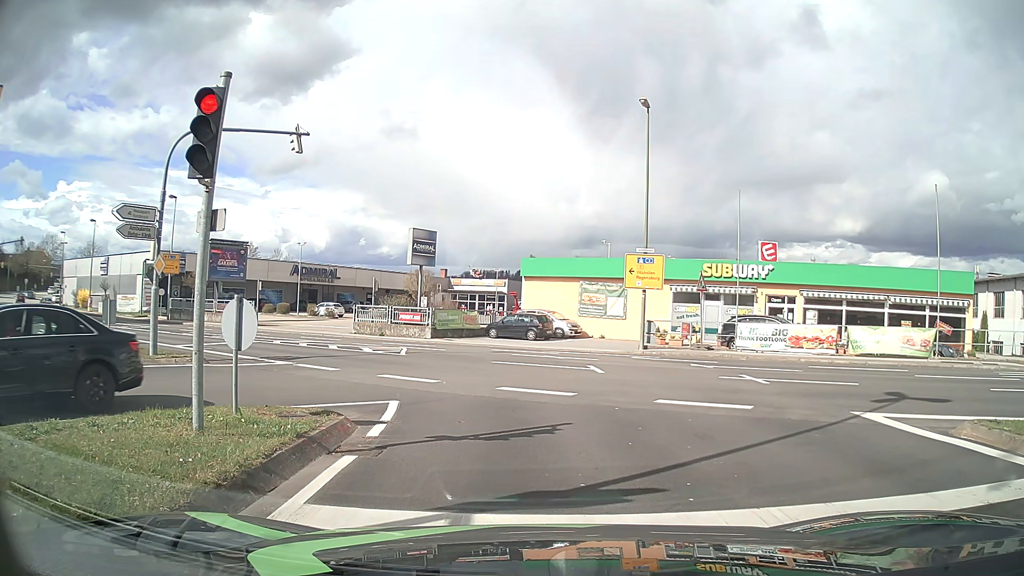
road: tertiary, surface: asphalt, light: Day
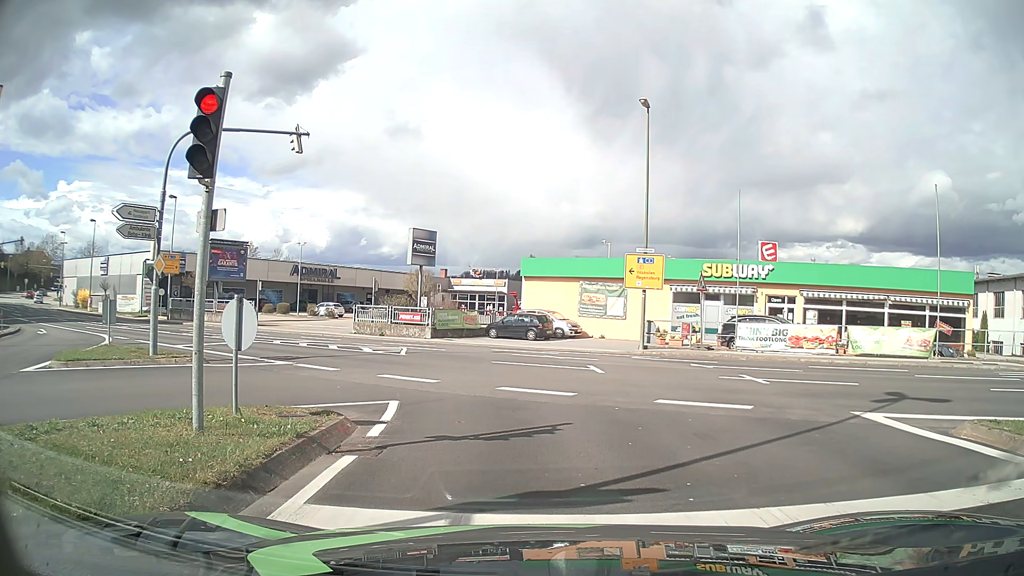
(0.0, 0.0) m; 0°
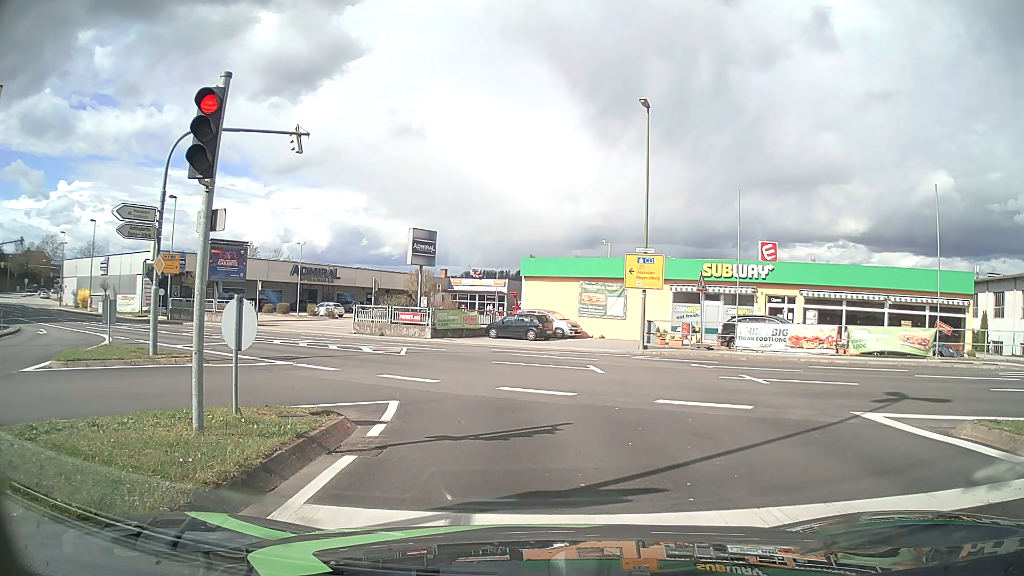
(0.0, 0.0) m; 0°
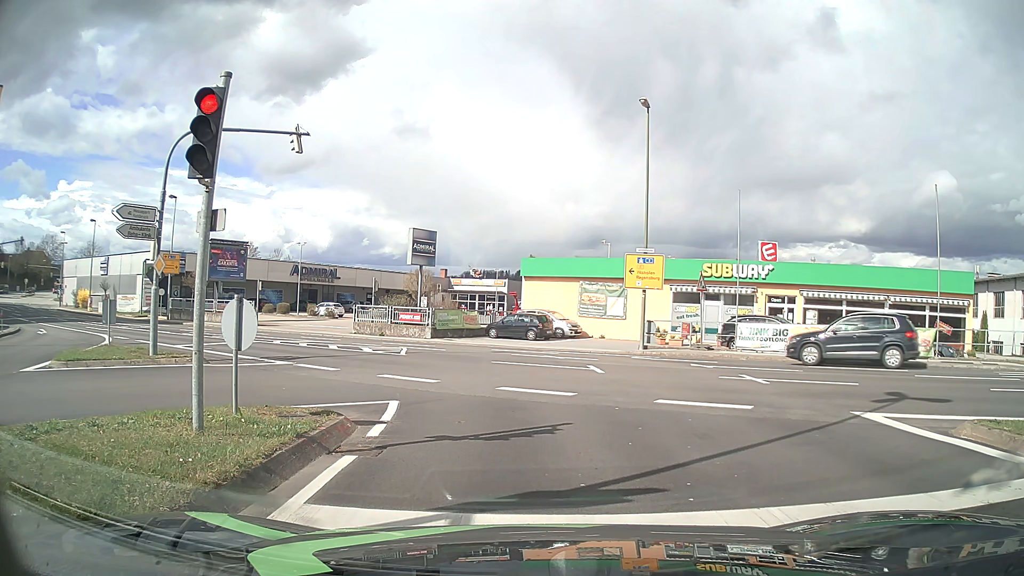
(0.0, 0.0) m; 0°
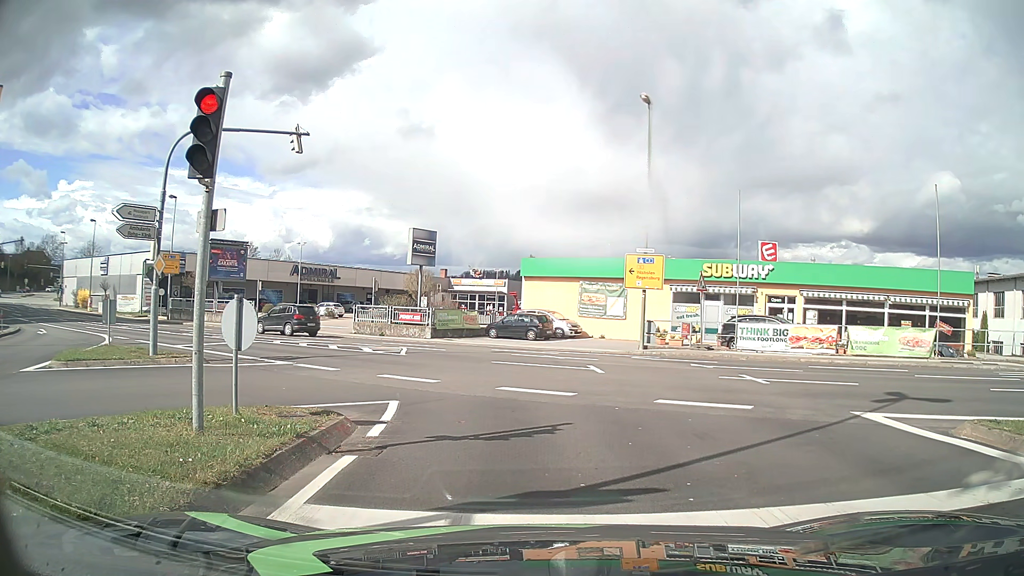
(0.0, 0.0) m; 0°
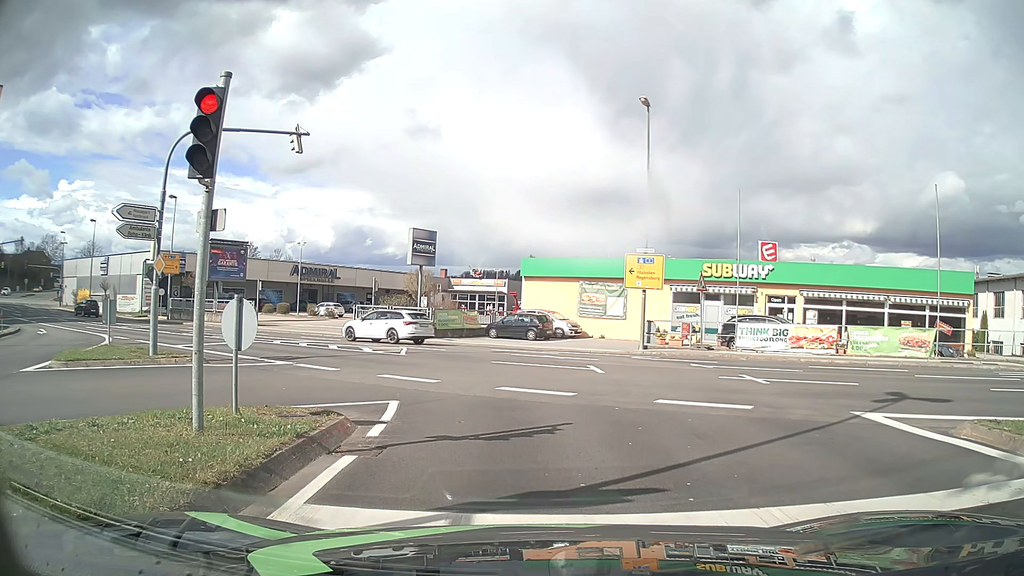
(0.0, 0.0) m; 0°
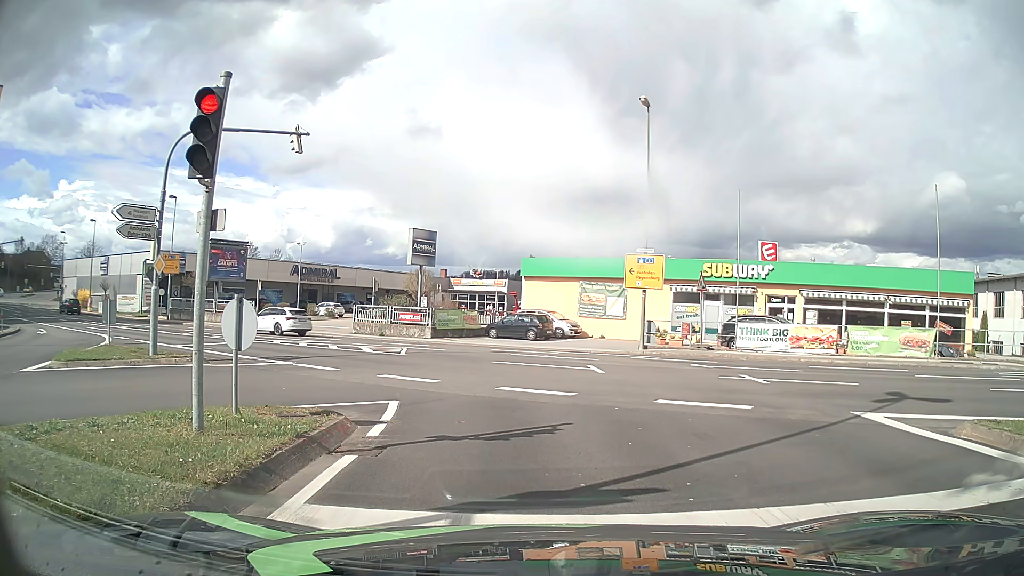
(0.0, 0.0) m; 0°
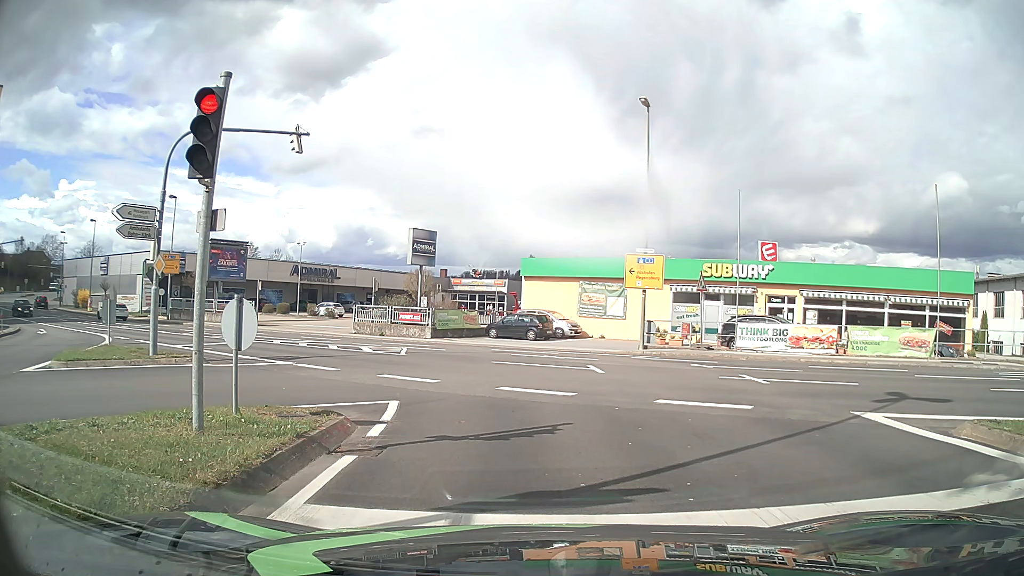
(0.0, 0.0) m; 0°
